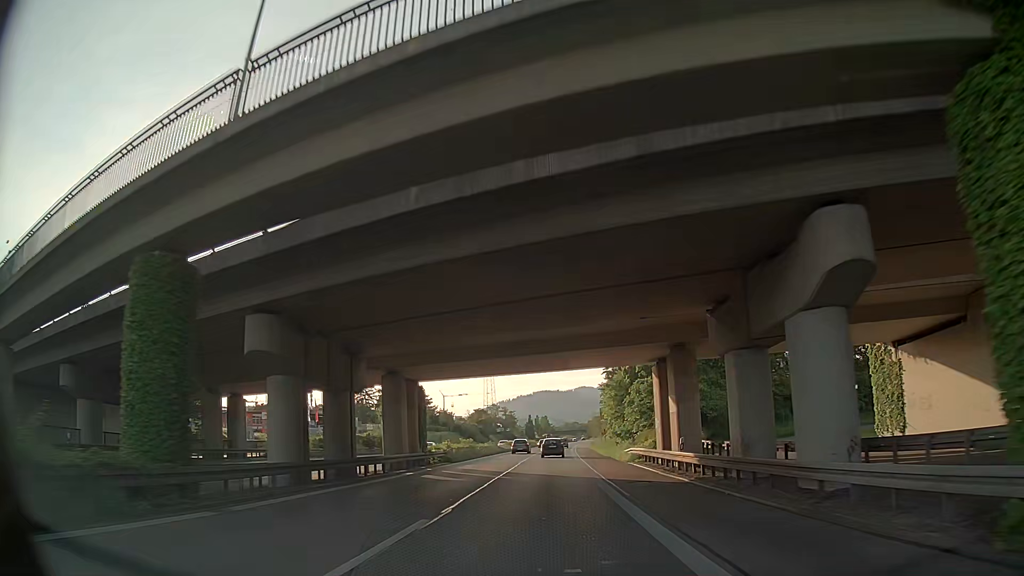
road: trunk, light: Day
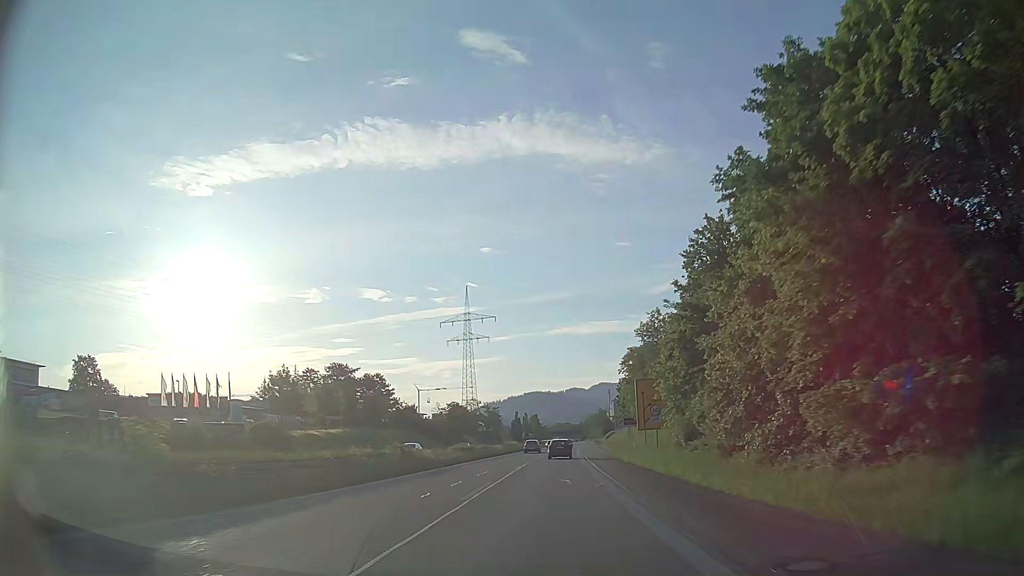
(-0.6, +43.8) m; +2°
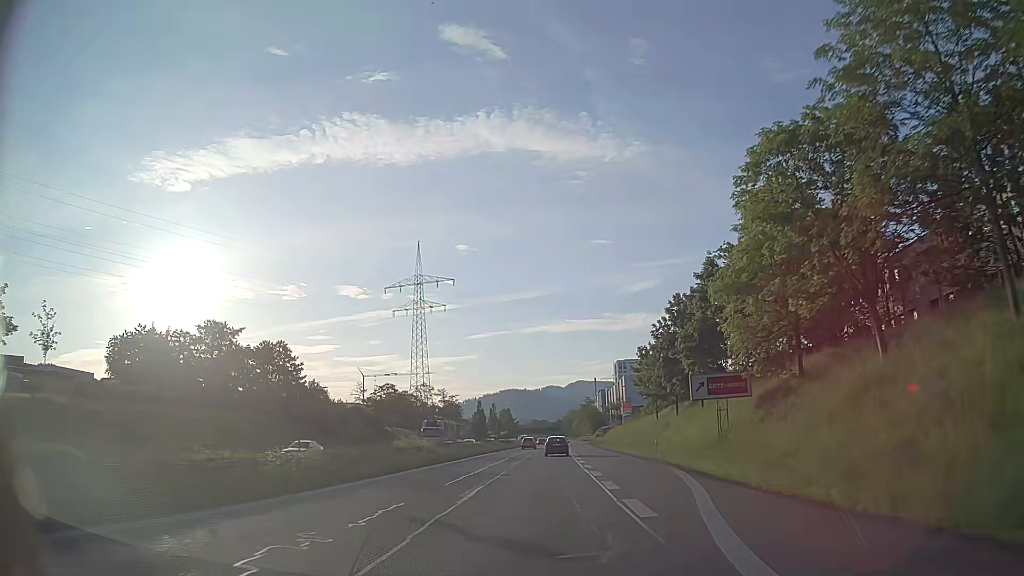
(+0.3, +54.0) m; +2°
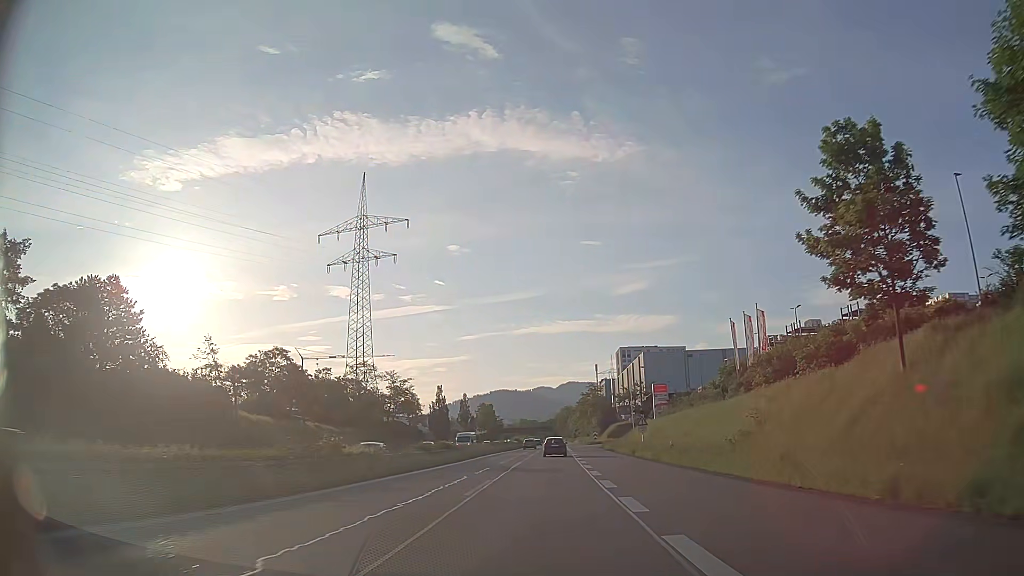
(0.0, +53.4) m; 0°
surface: asphalt
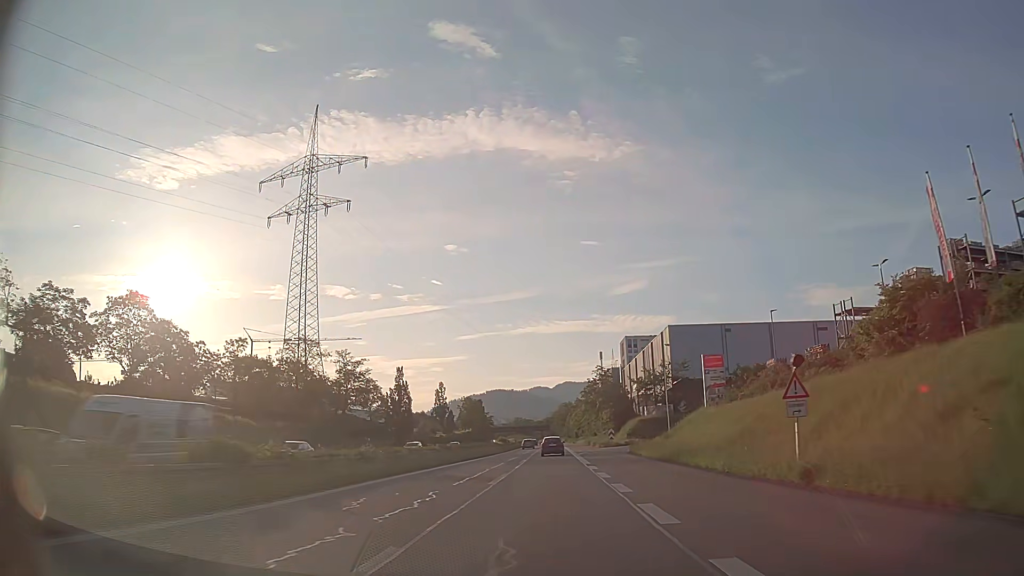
(0.0, +32.0) m; 0°
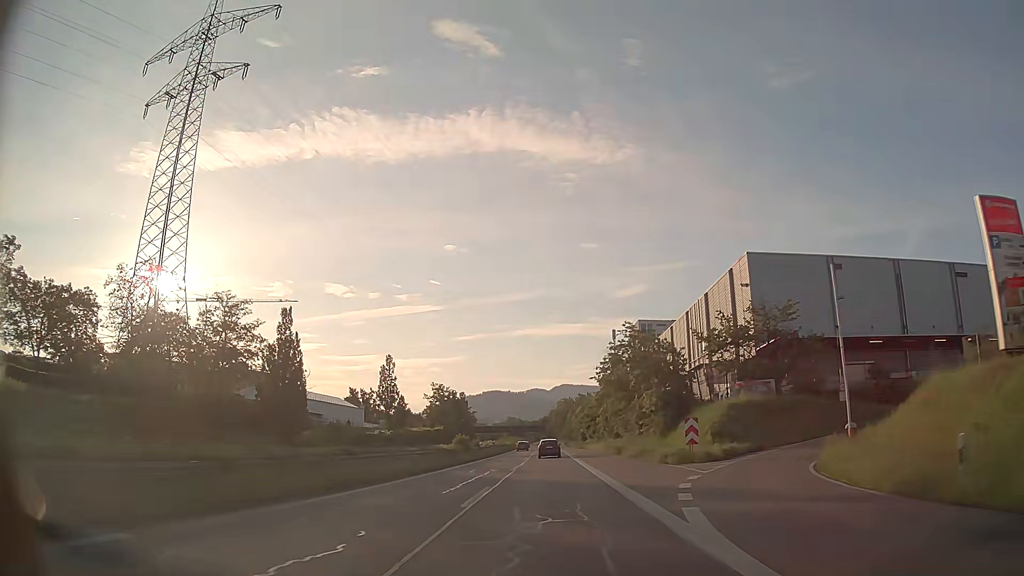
(+0.1, +42.6) m; 0°
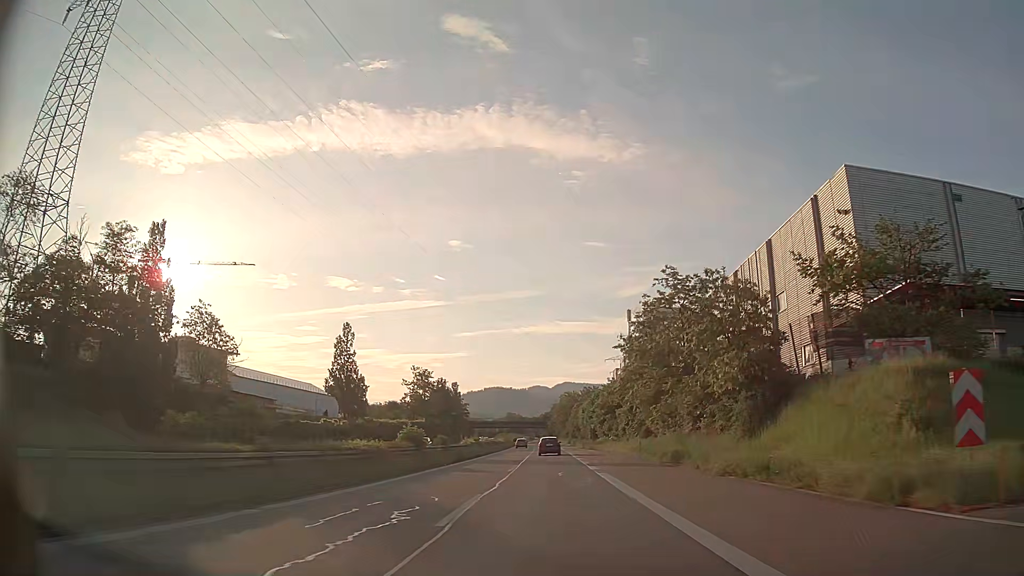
(-0.1, +21.3) m; 0°
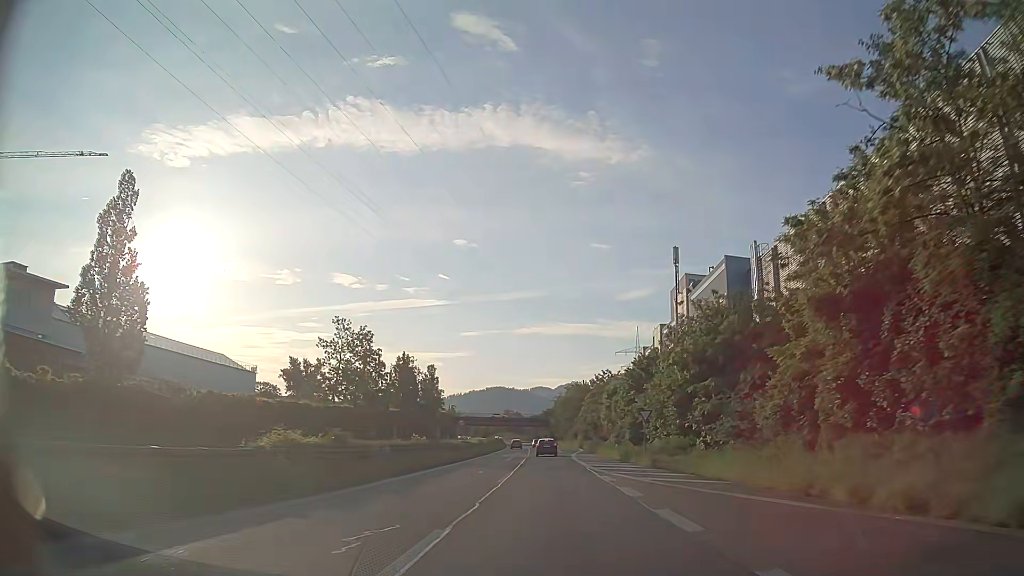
(0.0, +42.4) m; 0°
(0, +10) (0, +20) (0, +30) (0, +40) (0, +50) (0, +60) (0, +70) (-1, +80) (-1, +90) (-1, +100) m
